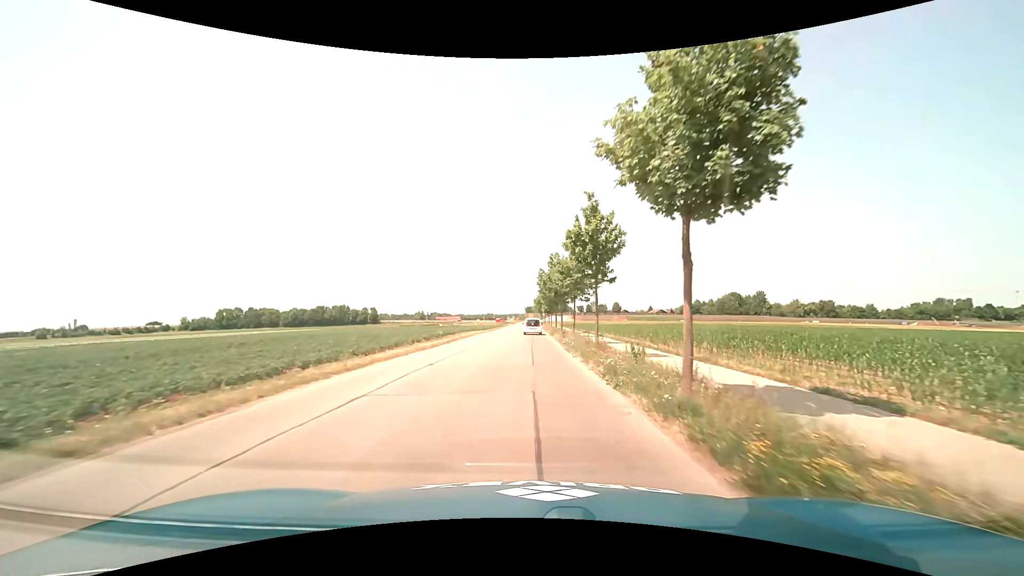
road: tertiary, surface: asphalt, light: Day
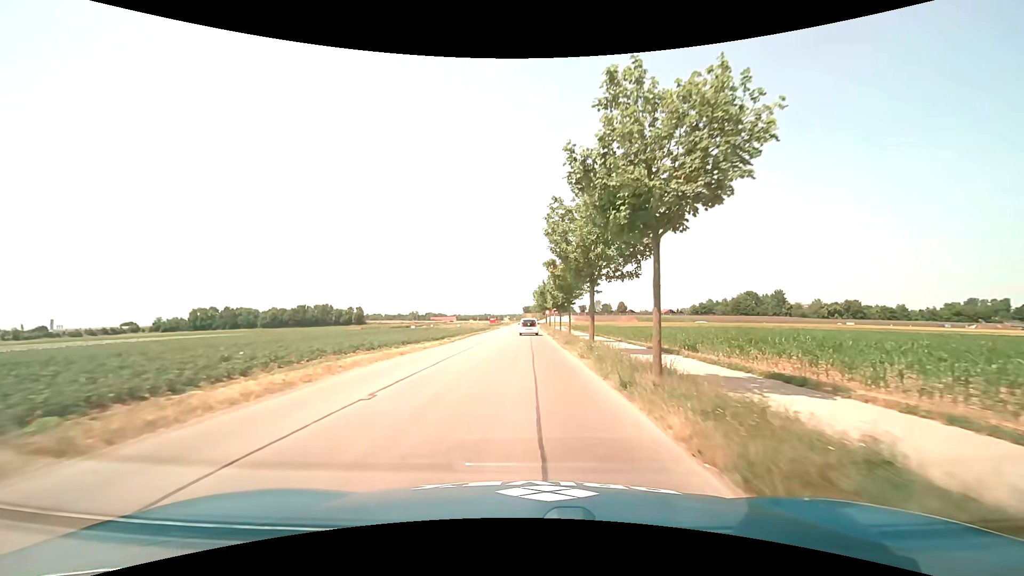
(0.0, +31.0) m; 0°
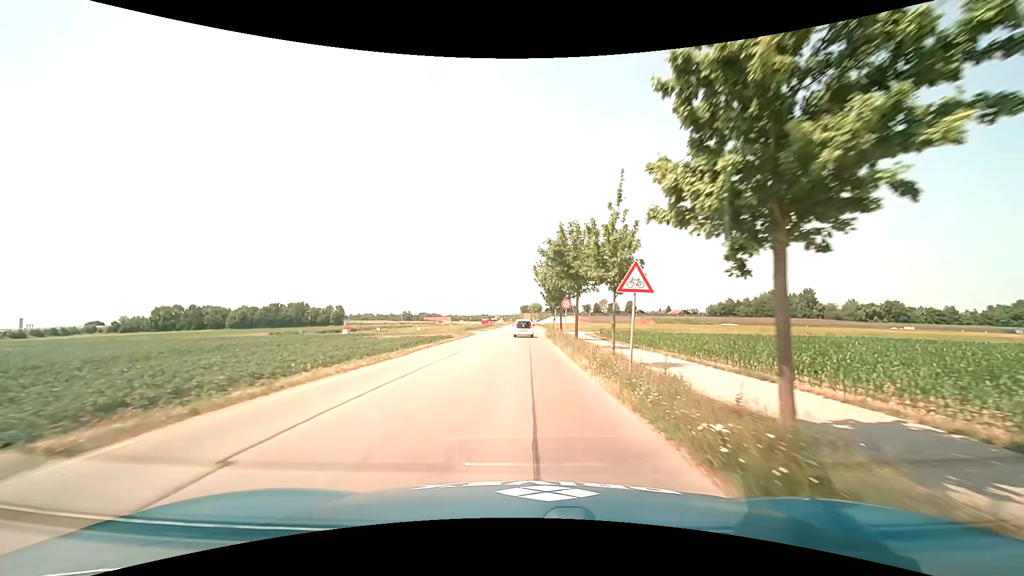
(+0.3, +38.4) m; +1°
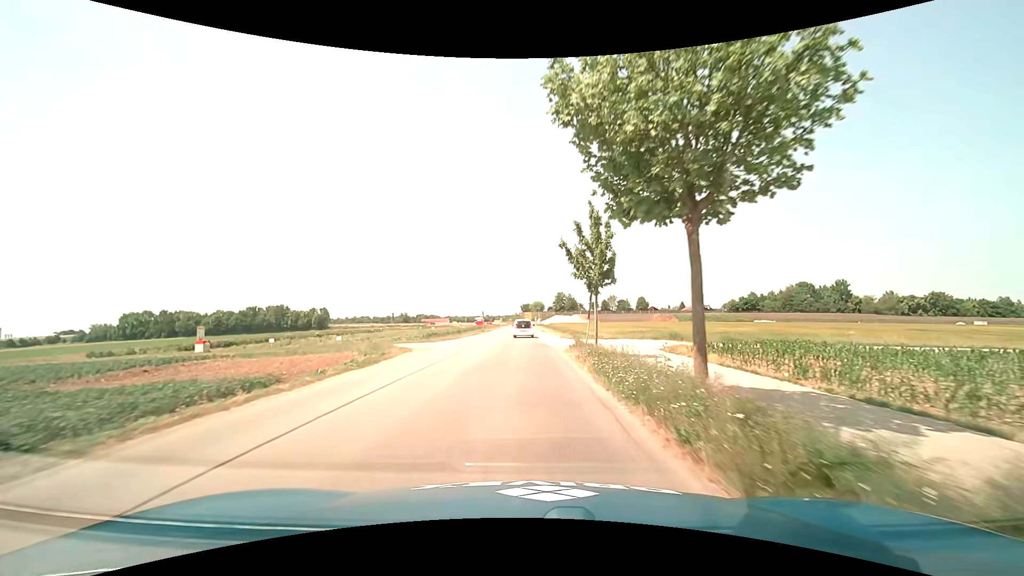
(-0.3, +30.5) m; 0°
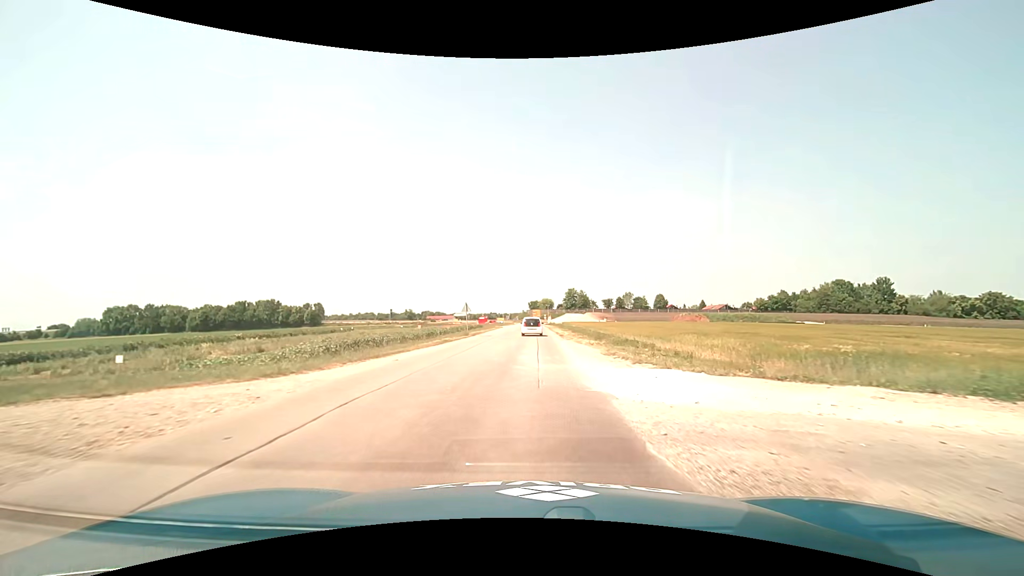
(-0.4, +23.0) m; -2°
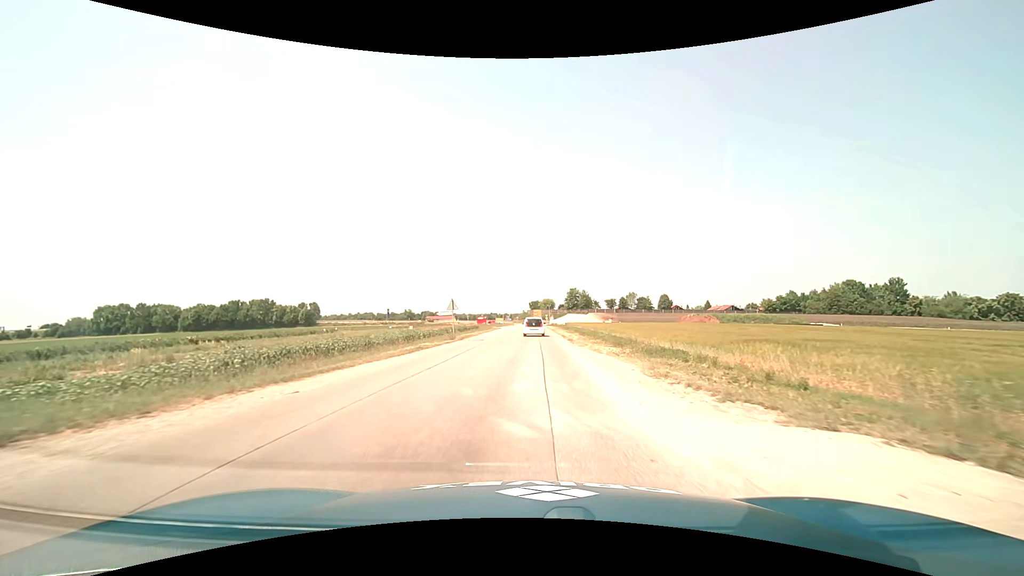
(0.0, +7.7) m; 0°
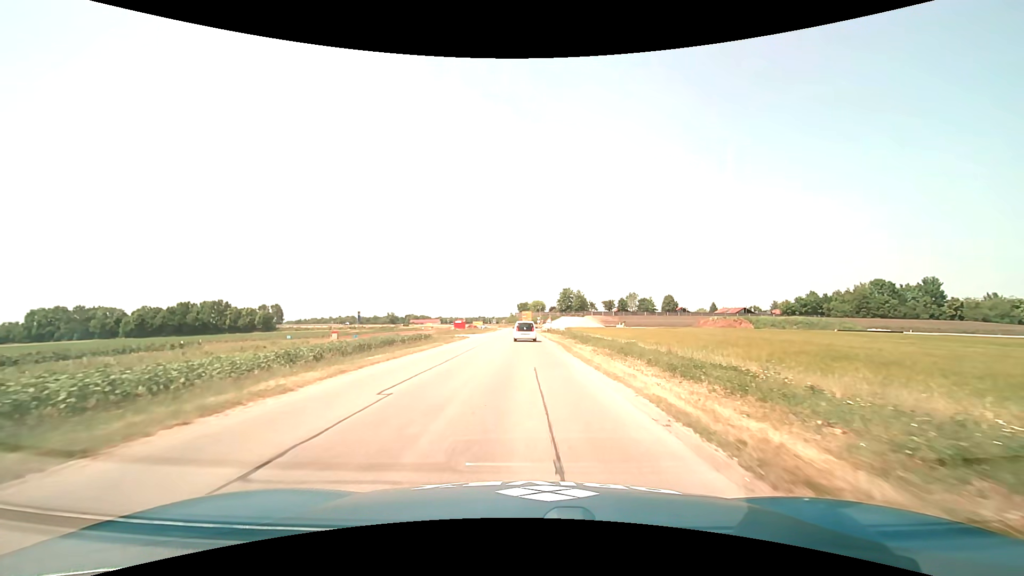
(+0.3, +31.0) m; +1°
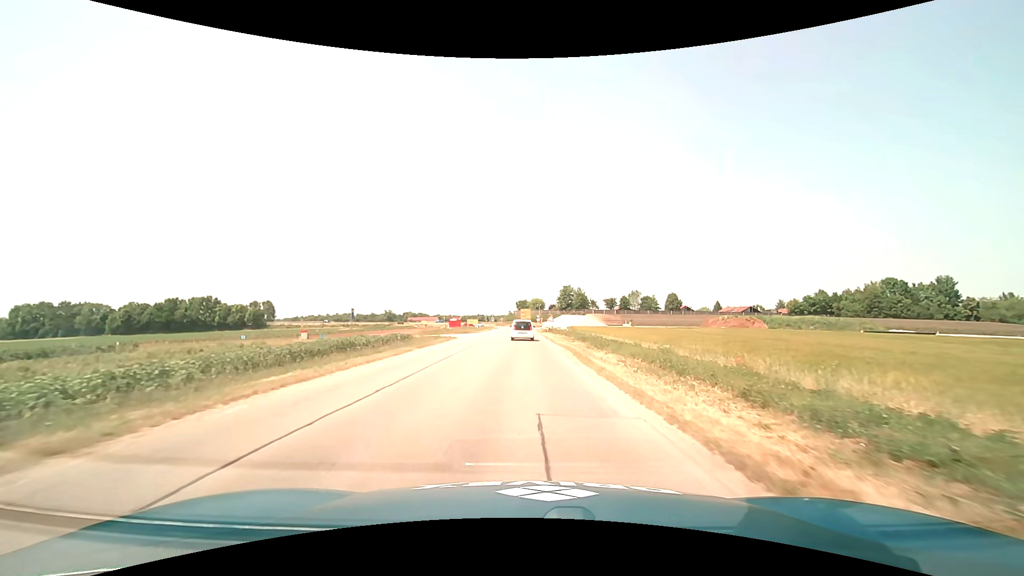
(0.0, +7.6) m; 0°
(0, +10) (0, +20) (0, +30) (0, +40) (0, +50) (0, +60) (0, +70) (0, +80) (0, +90) (0, +100) m
